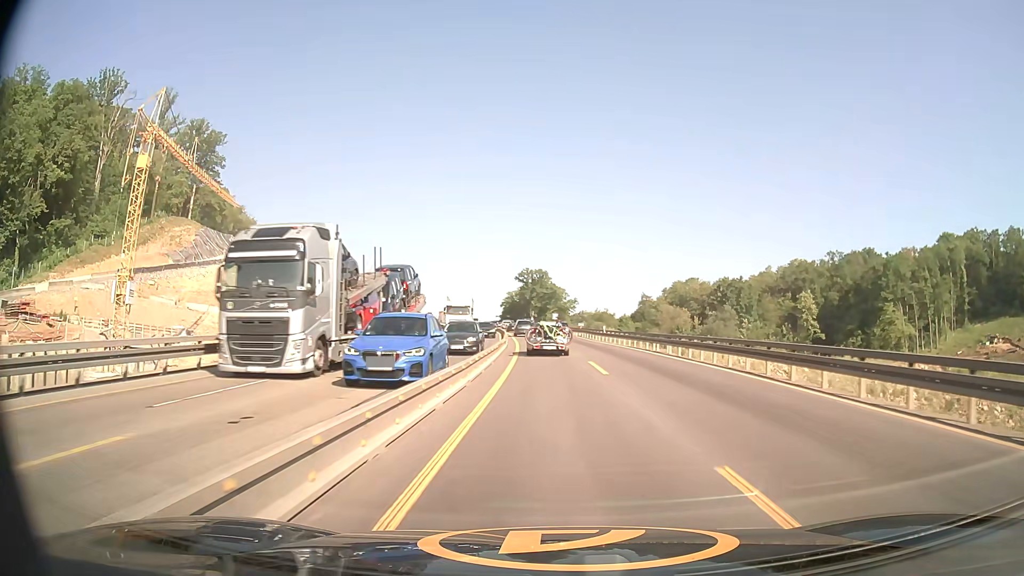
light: Day
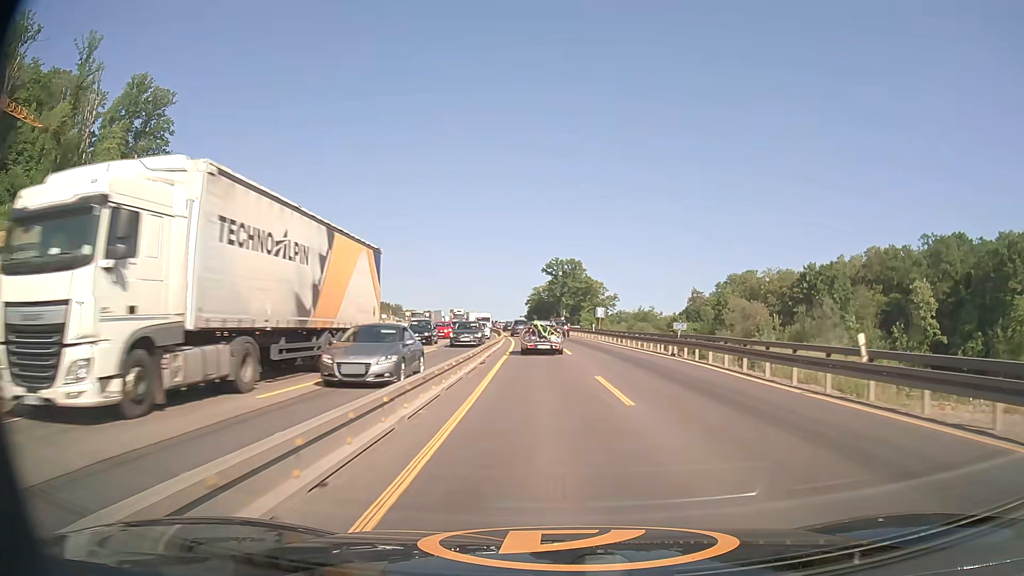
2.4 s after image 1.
(-0.8, +42.8) m; -3°
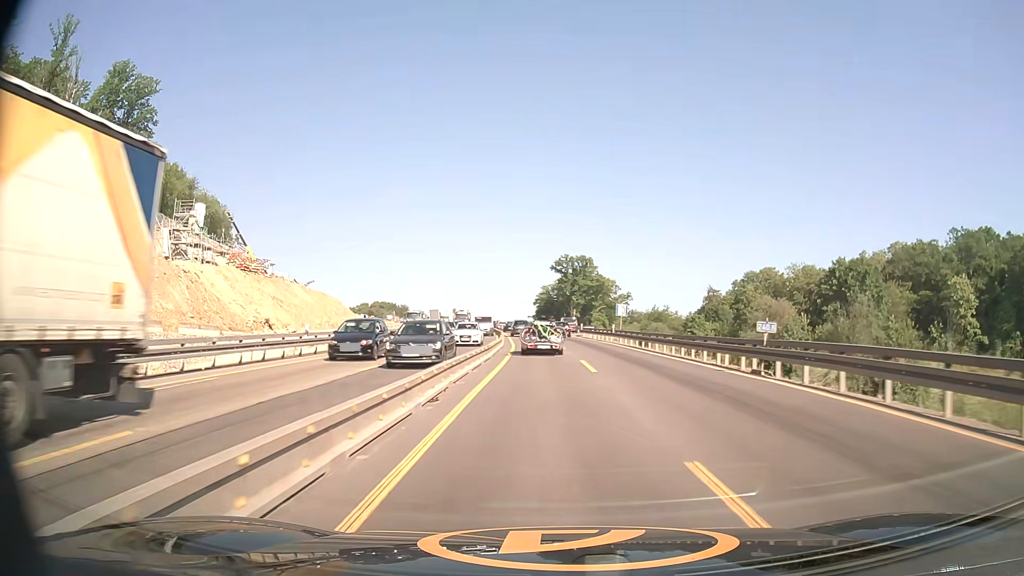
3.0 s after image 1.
(-0.1, +10.7) m; -1°
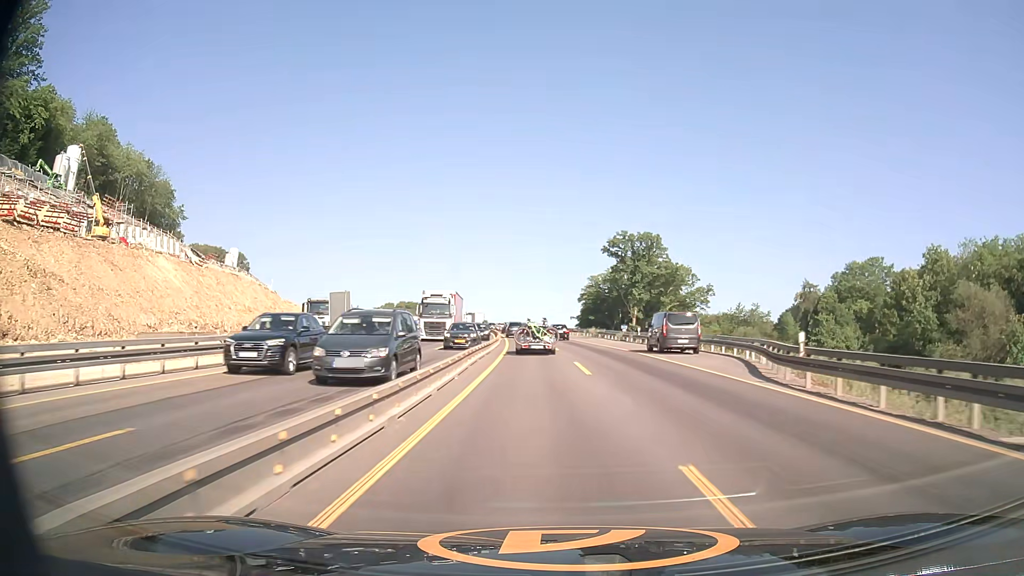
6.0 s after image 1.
(-1.6, +53.7) m; -4°
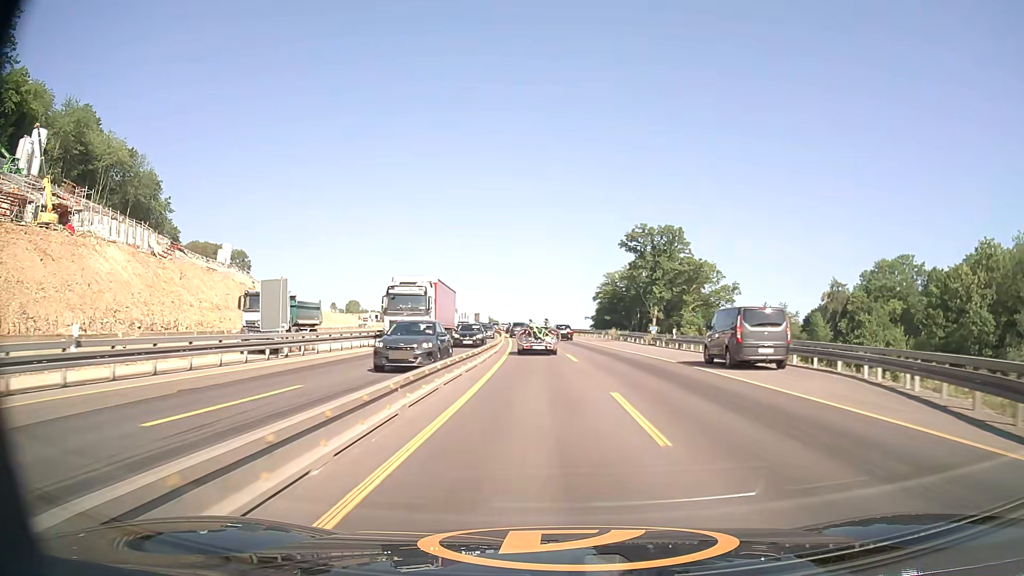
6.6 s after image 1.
(-0.1, +10.8) m; -1°
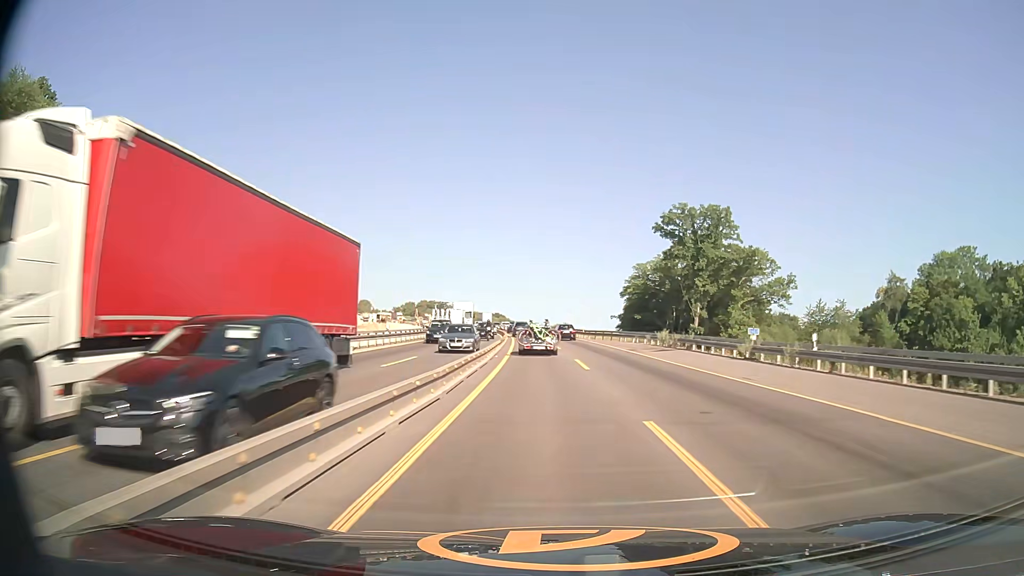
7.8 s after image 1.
(-0.3, +21.9) m; -1°
(0, +10) (0, +20) (-1, +30) (-1, +40) (-1, +50) (-2, +60) (-3, +70) (-3, +80) (-4, +90) (-6, +100) m
